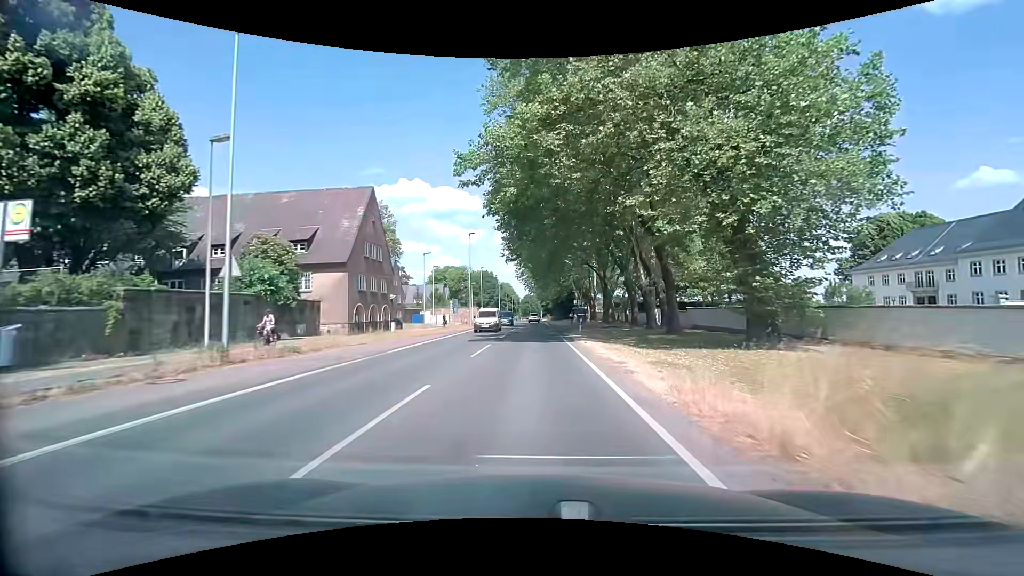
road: secondary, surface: asphalt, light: Day
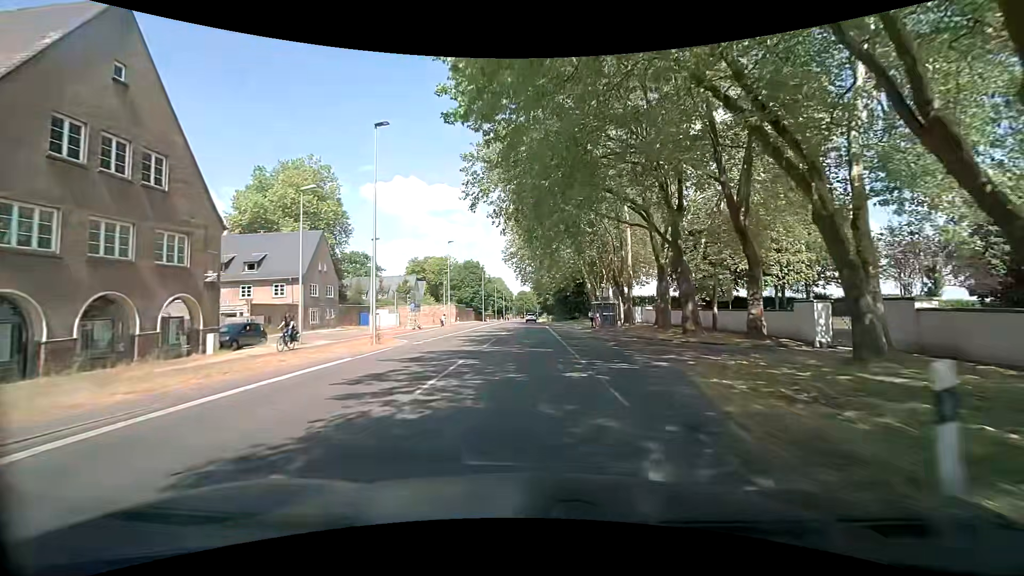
(0.0, +31.3) m; 0°
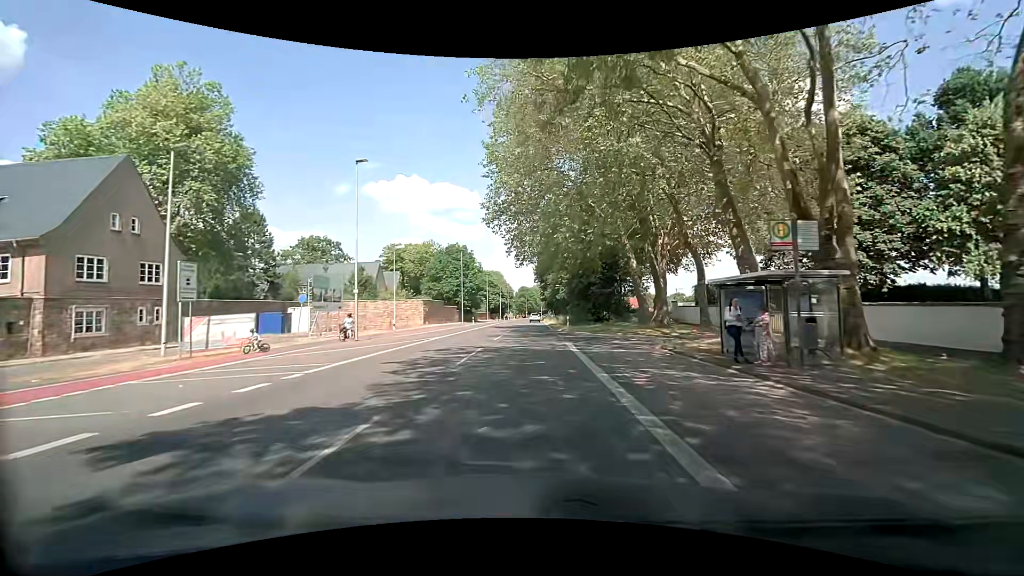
(0.0, +31.7) m; 0°
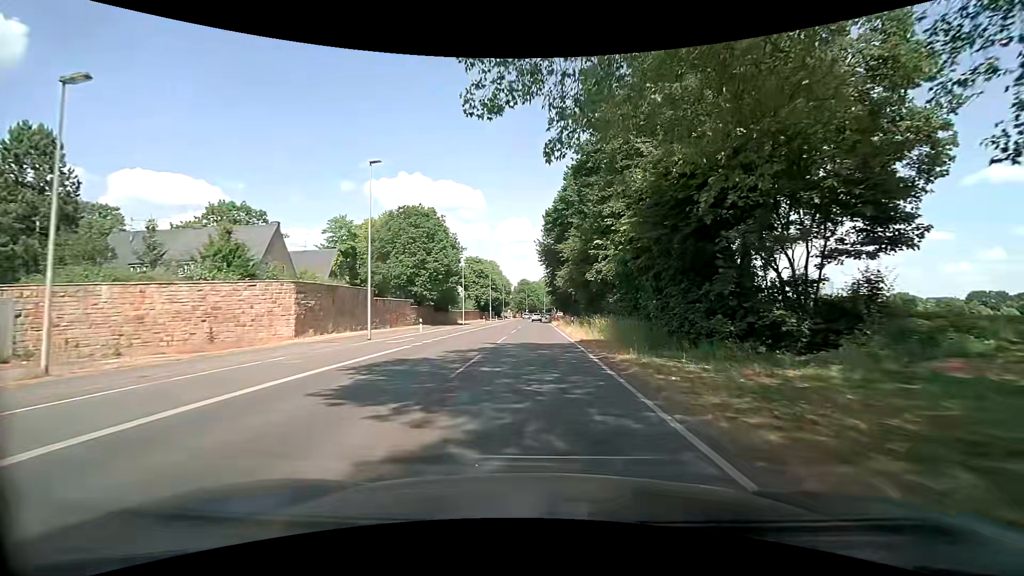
(-0.3, +38.5) m; -1°
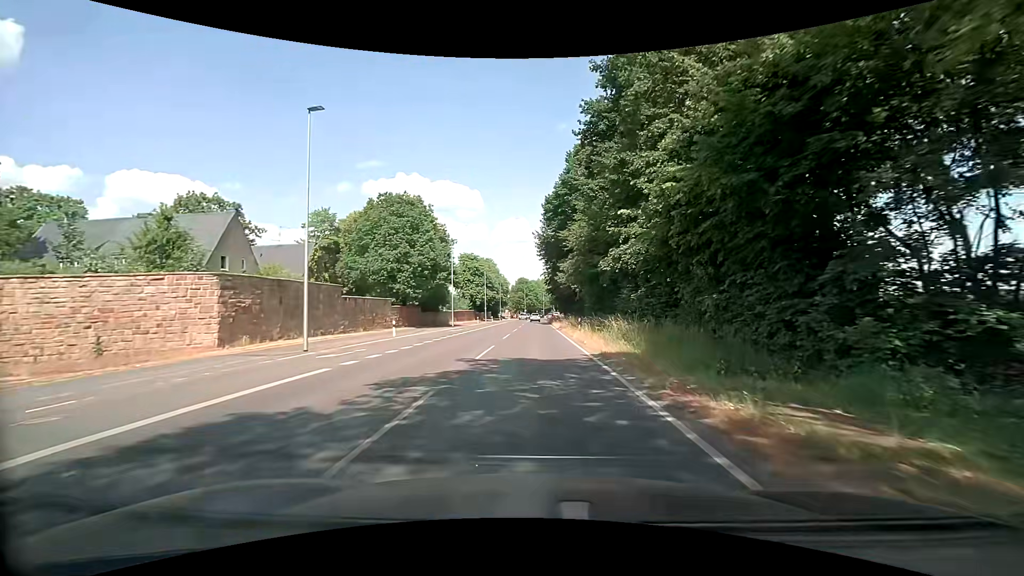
(0.0, +7.7) m; +1°
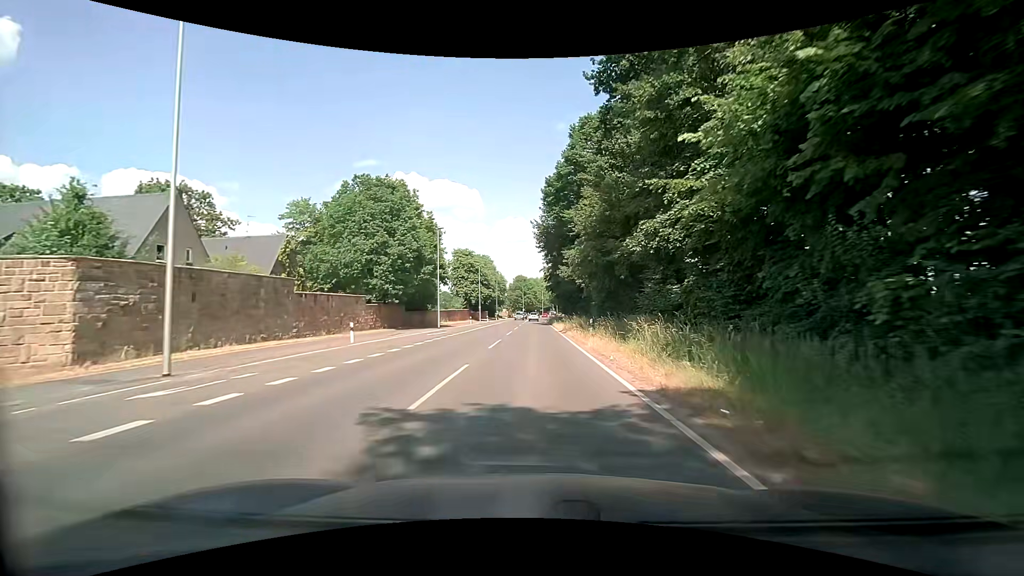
(-0.1, +7.7) m; 0°
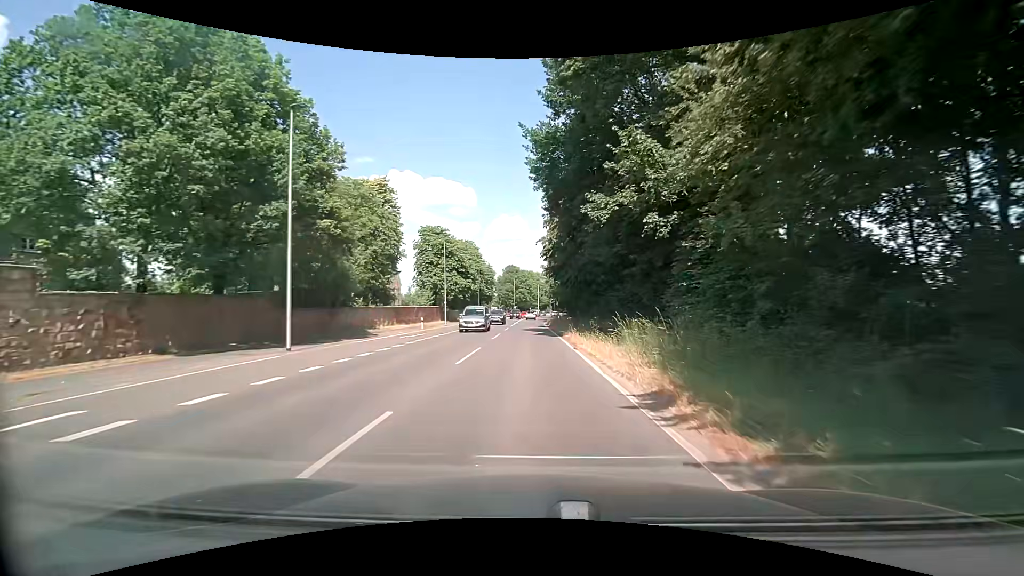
(0.0, +30.1) m; 0°
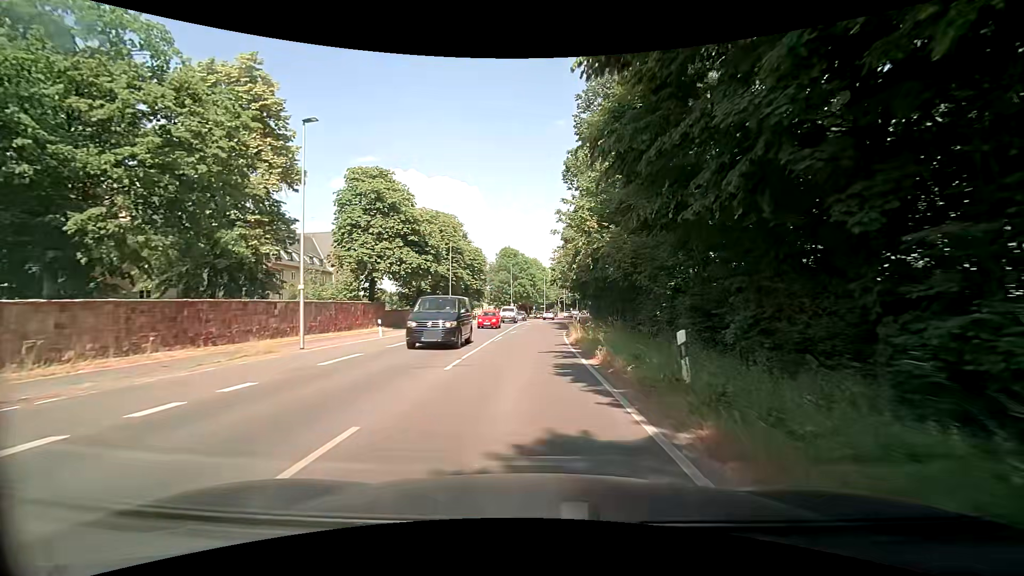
(-0.1, +37.0) m; 0°
(0, +10) (0, +20) (0, +30) (+1, +40) (+1, +50) (+2, +60) (+3, +70) (+5, +80) (+6, +90) (+8, +100) m
